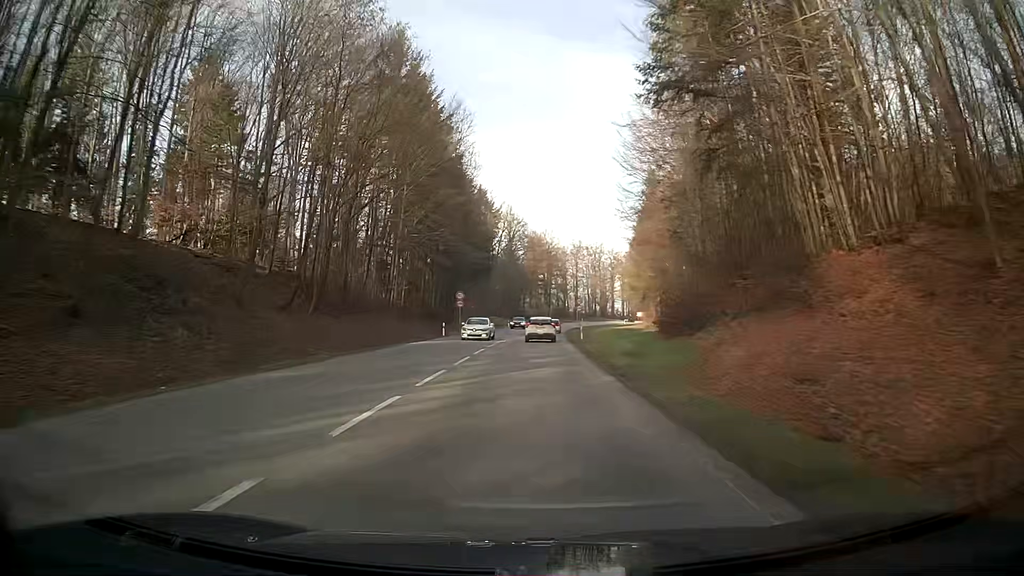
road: secondary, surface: asphalt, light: Day
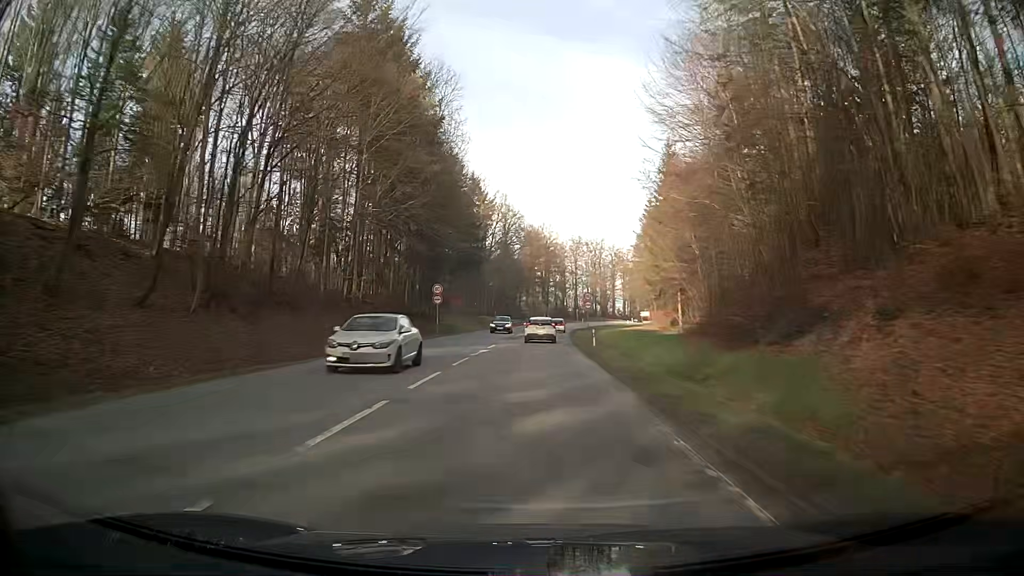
(+0.1, +13.0) m; +1°
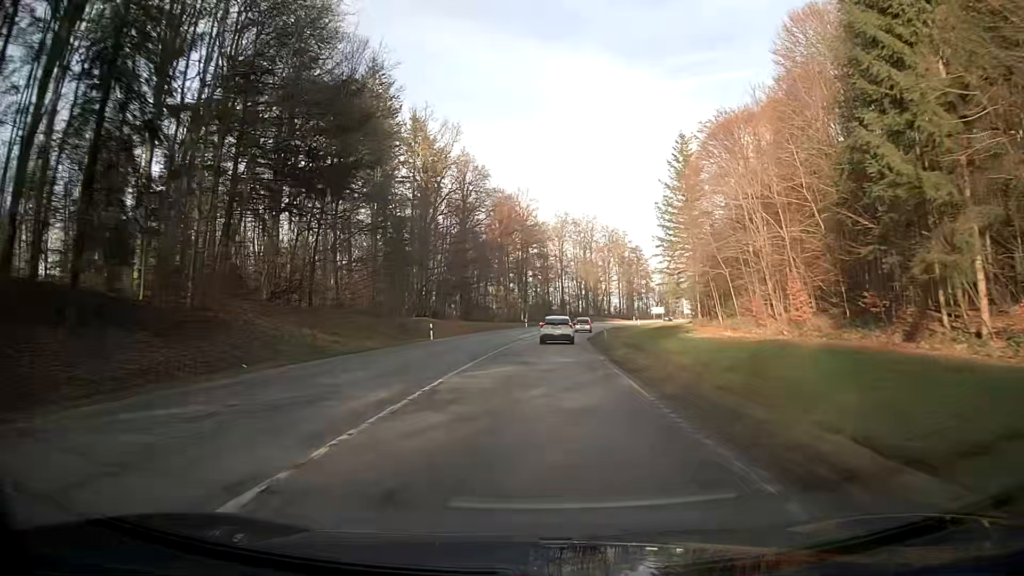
(+0.6, +50.2) m; +2°
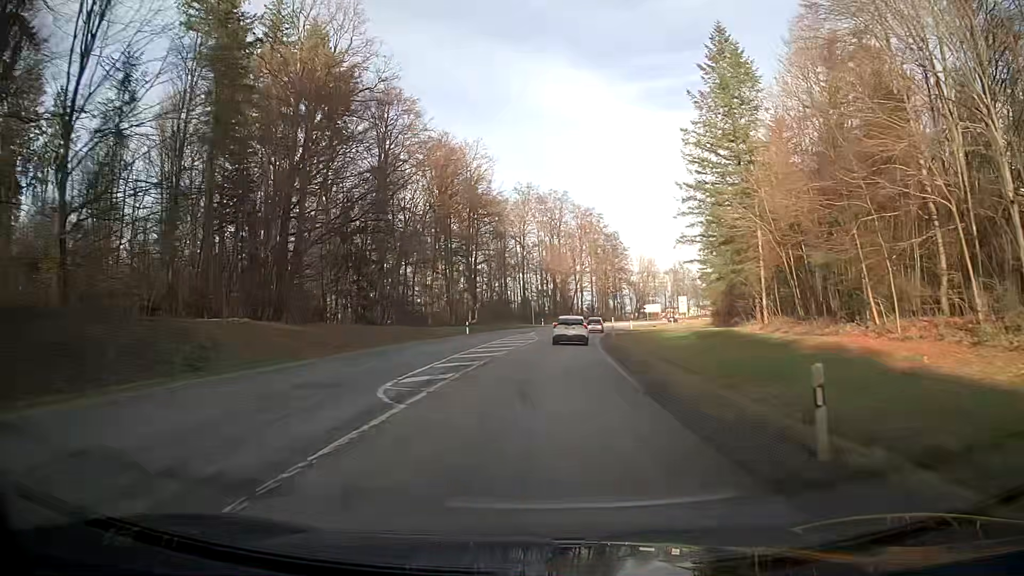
(+1.1, +36.2) m; +4°
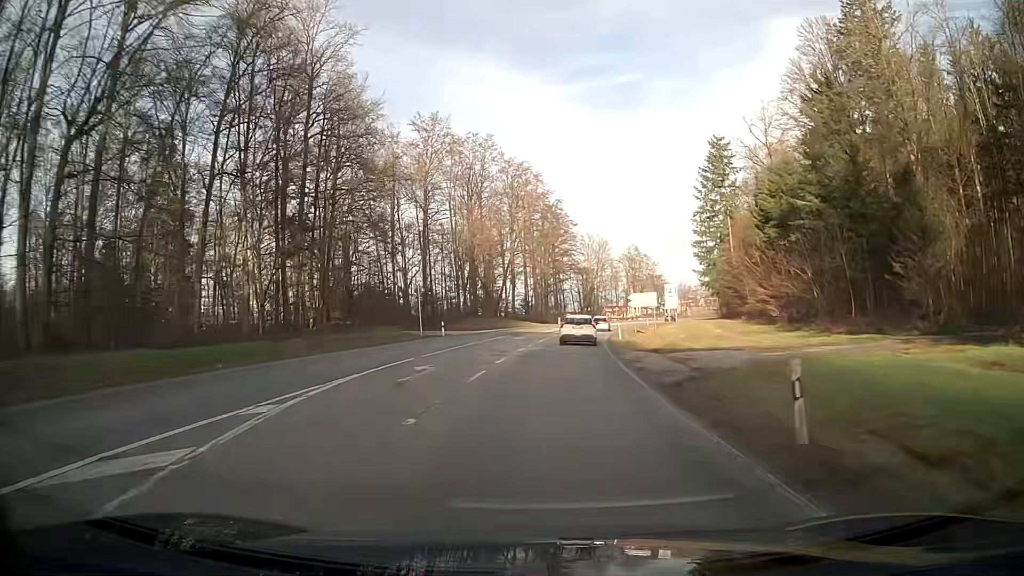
(+2.5, +46.1) m; +7°
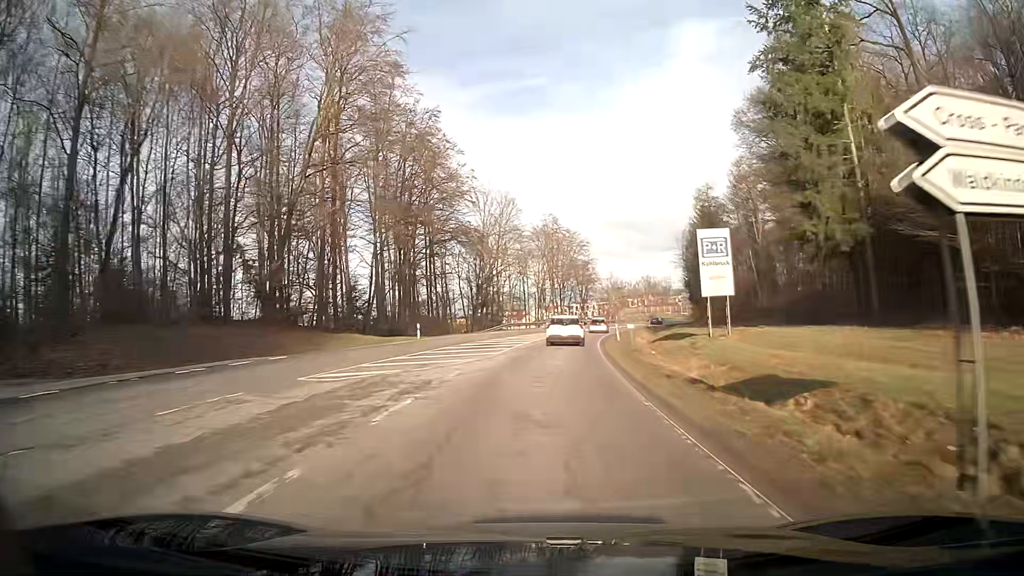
(+4.1, +55.5) m; +9°
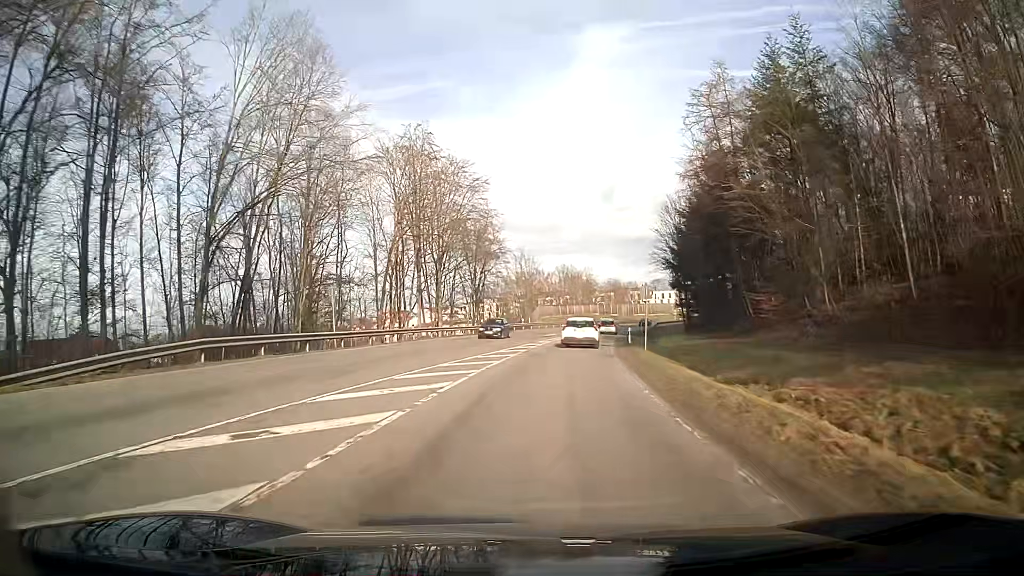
(+3.9, +54.3) m; +9°
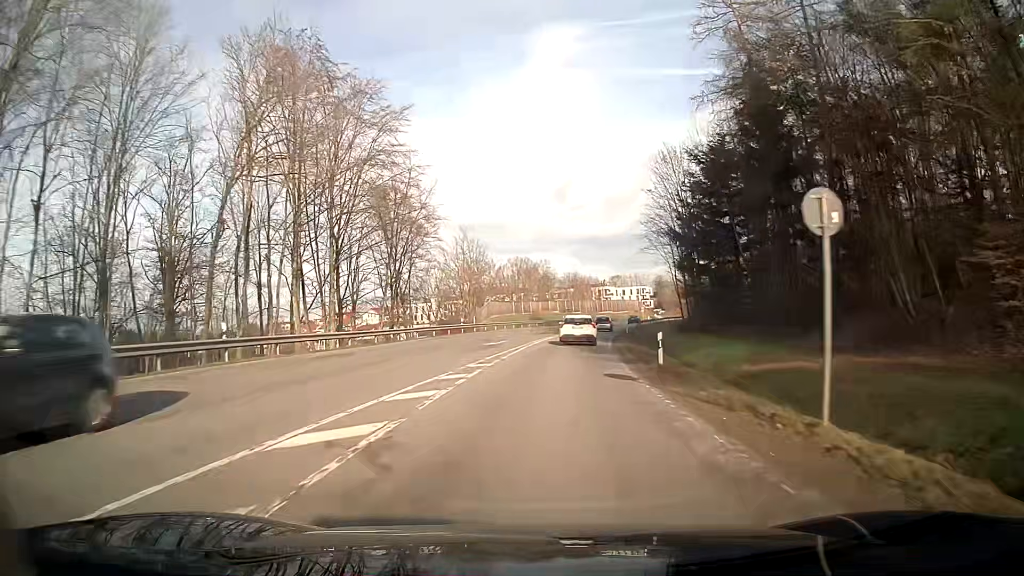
(+0.8, +21.7) m; +4°
